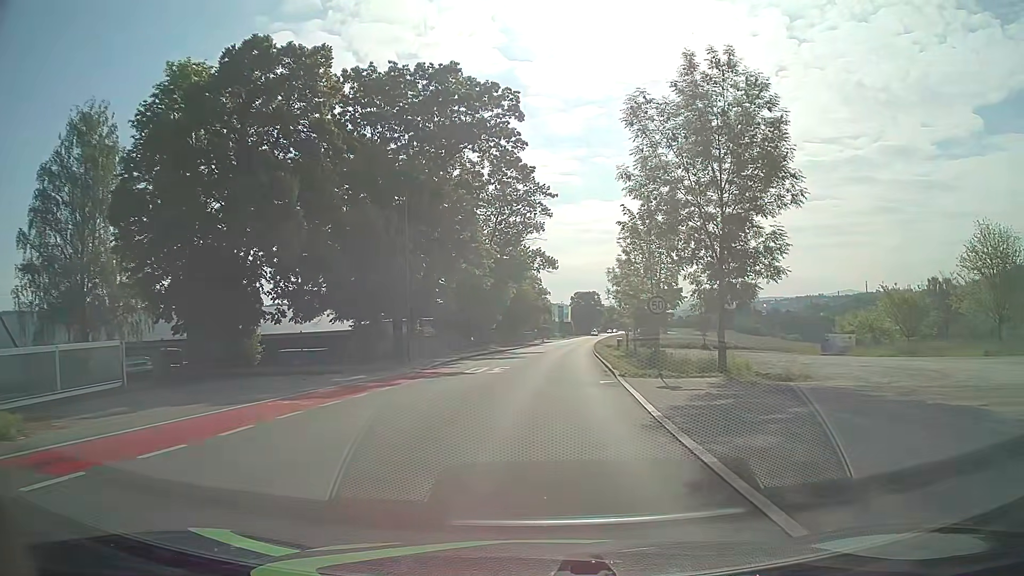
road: tertiary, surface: asphalt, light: Day
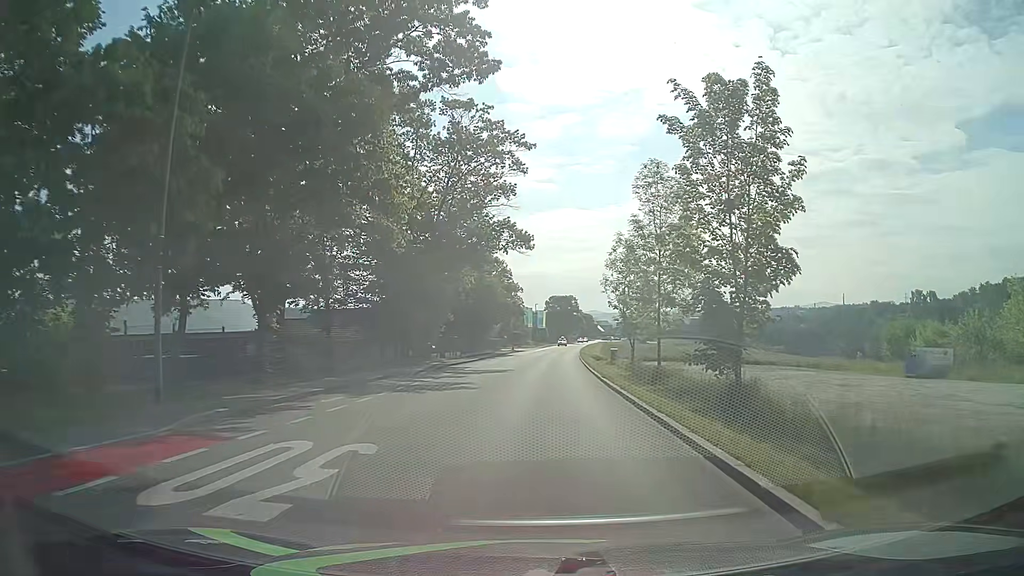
(+0.6, +19.9) m; +2°
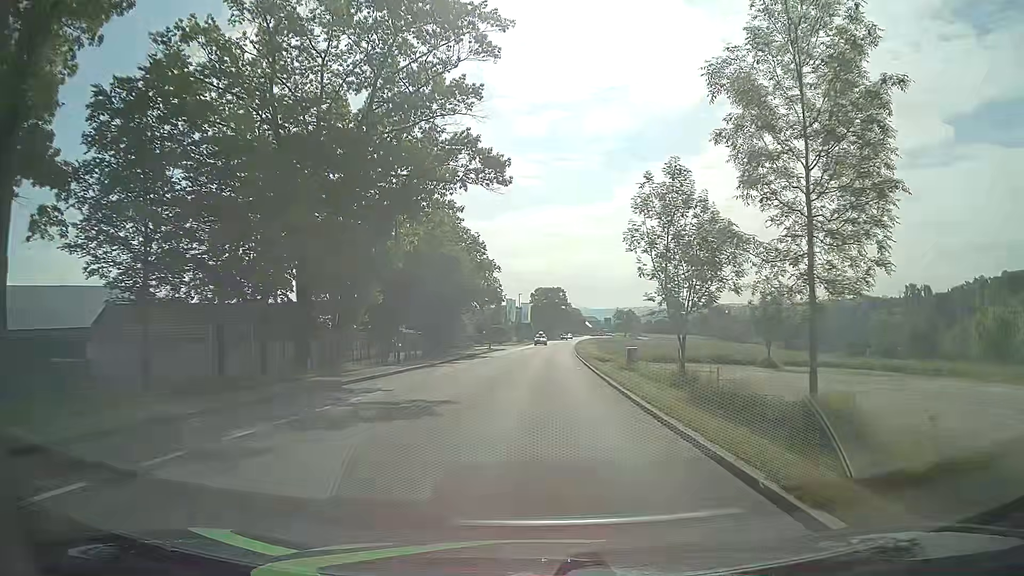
(+0.3, +18.9) m; +1°
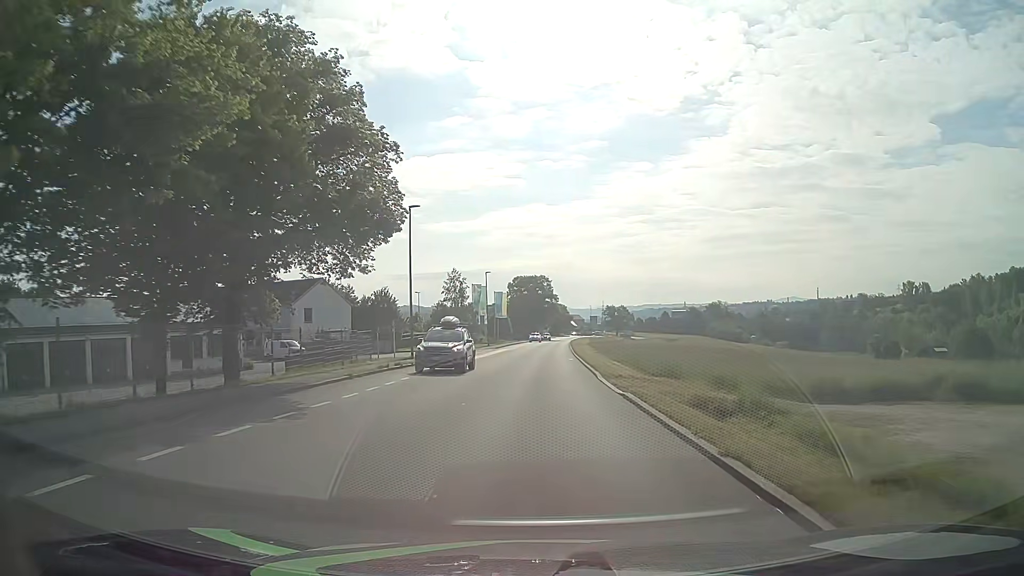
(+0.7, +36.0) m; +2°
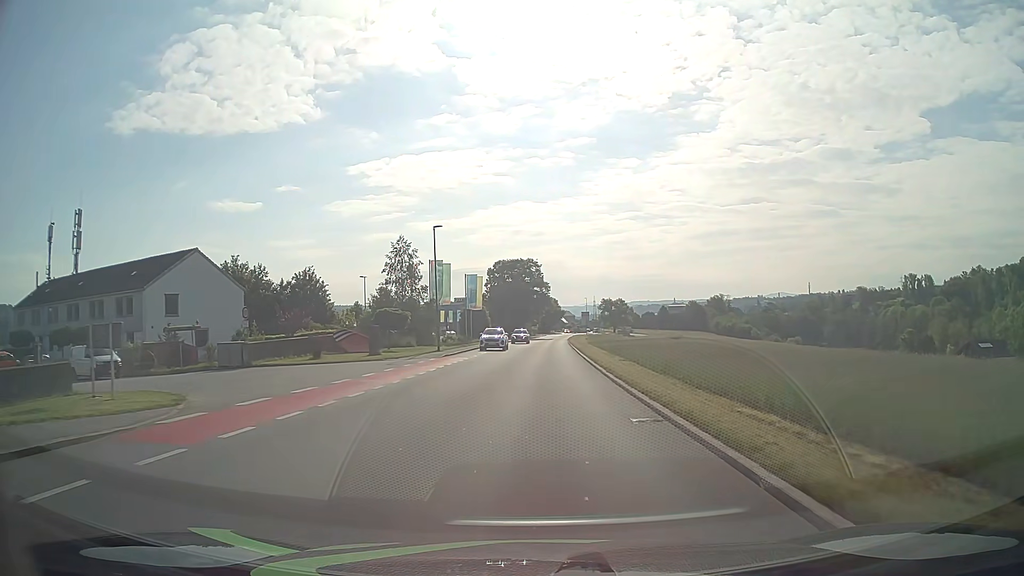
(0.0, +30.3) m; 0°
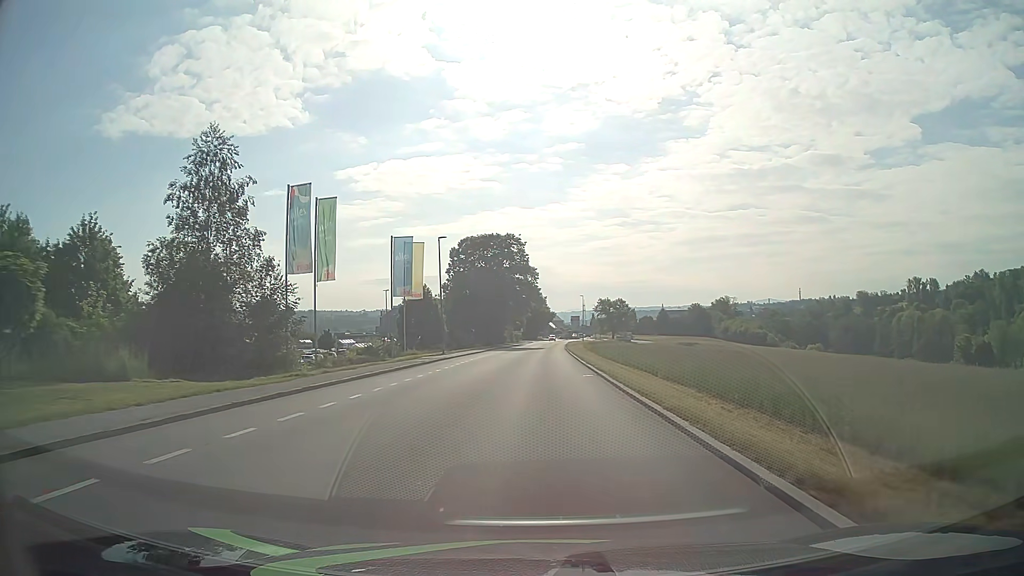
(+0.6, +38.0) m; +1°
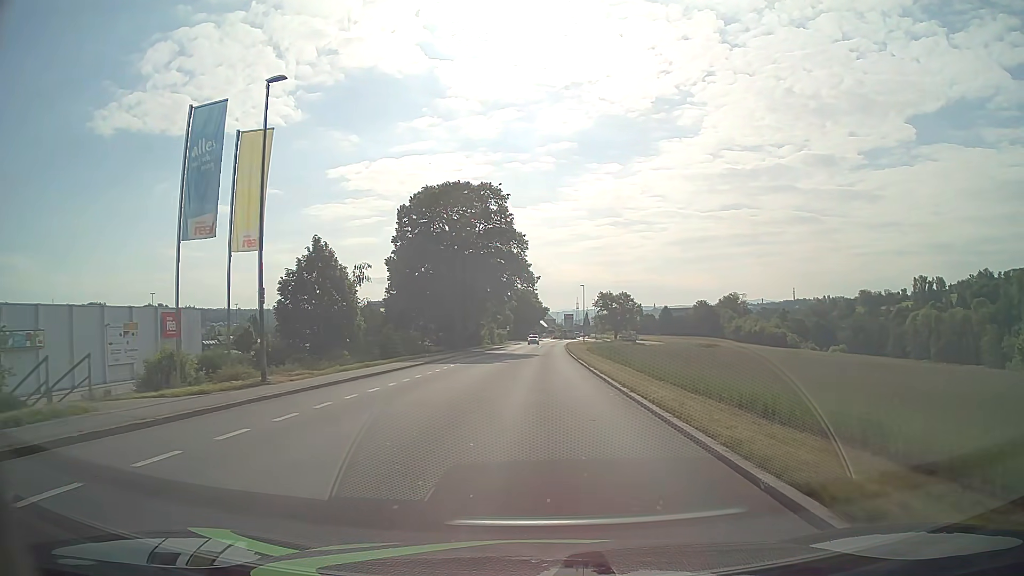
(+0.2, +30.3) m; +1°
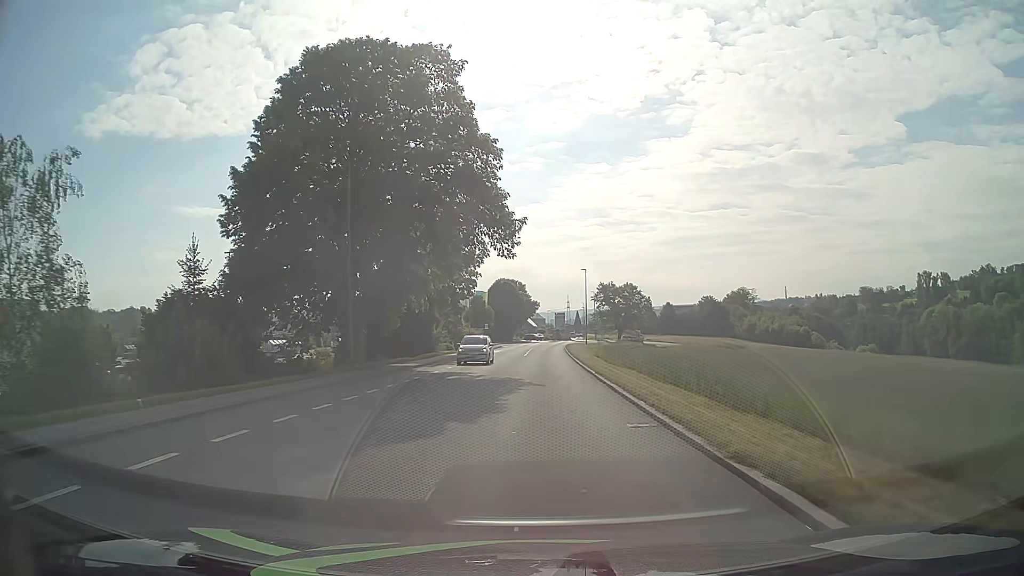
(+0.2, +30.2) m; +1°
(0, +10) (0, +20) (0, +30) (0, +40) (+1, +50) (+1, +60) (+1, +70) (+1, +80) (+2, +90) (+3, +100) m
